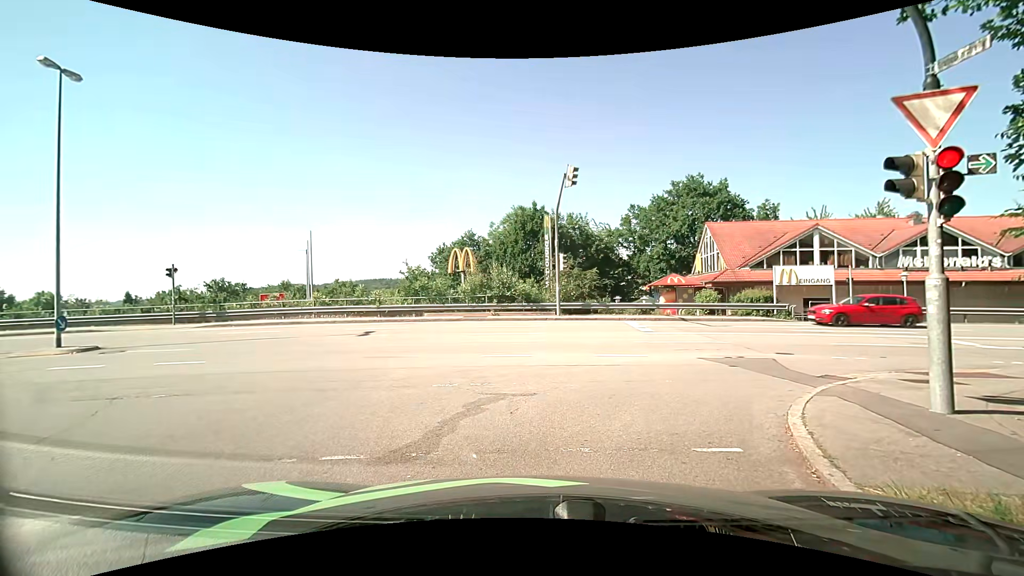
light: Day
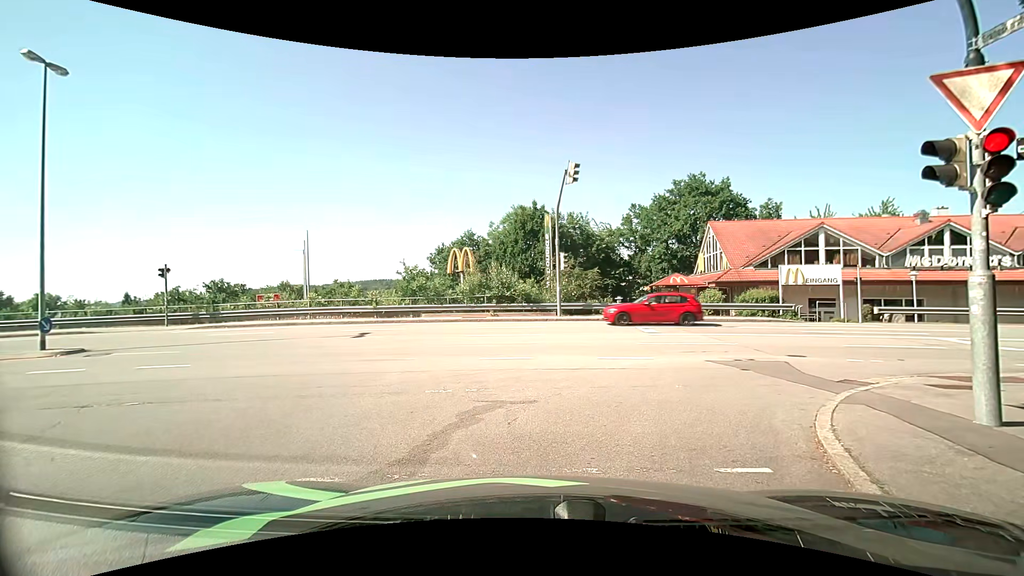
(0.0, +0.6) m; 0°
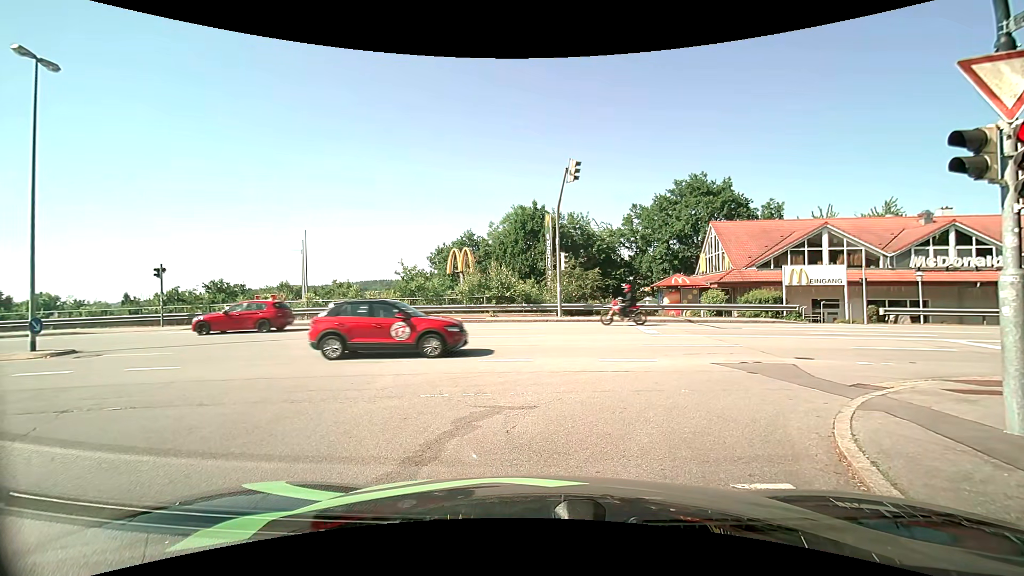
(0.0, +0.4) m; 0°
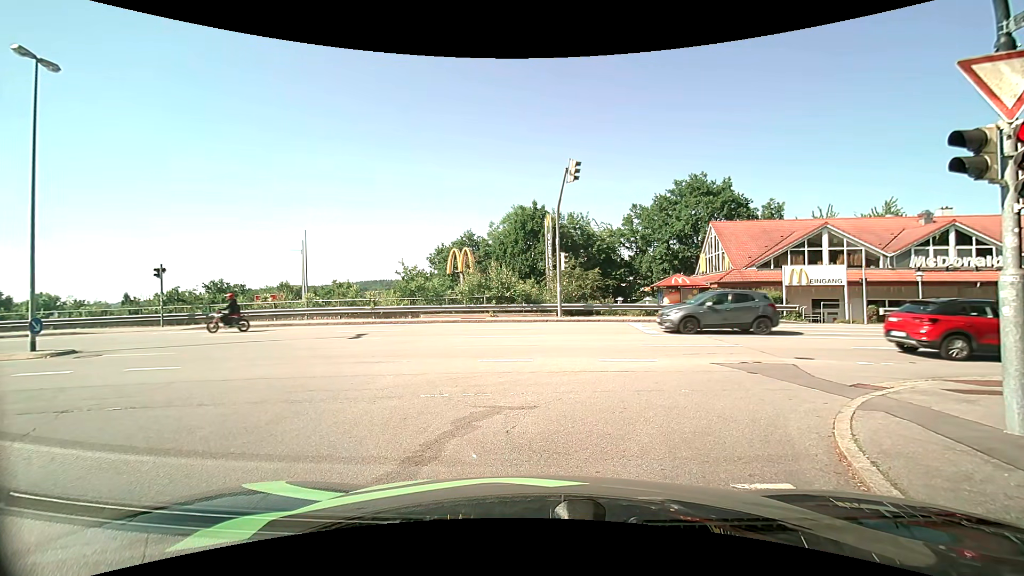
(0.0, 0.0) m; 0°
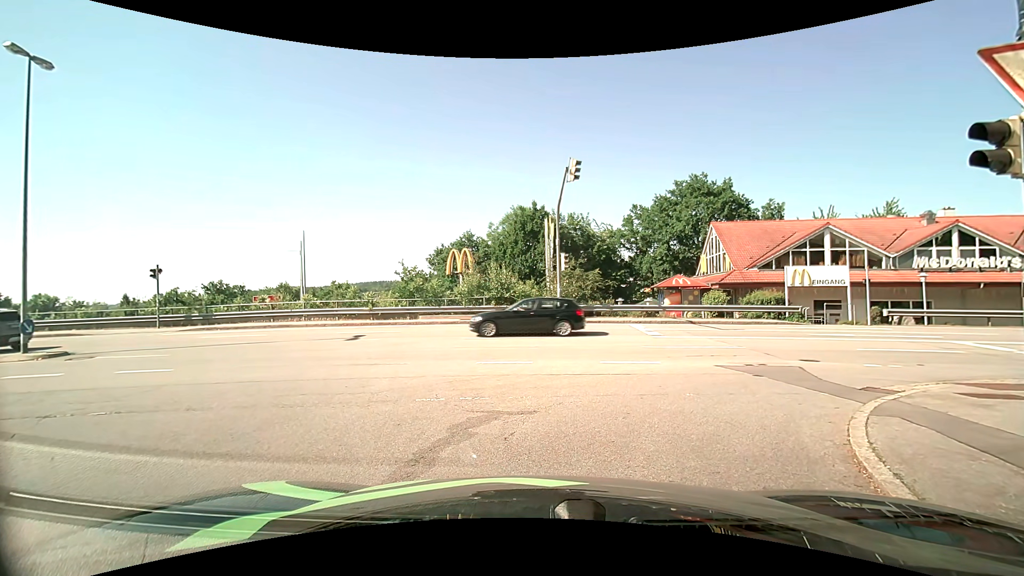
(0.0, +0.2) m; 0°
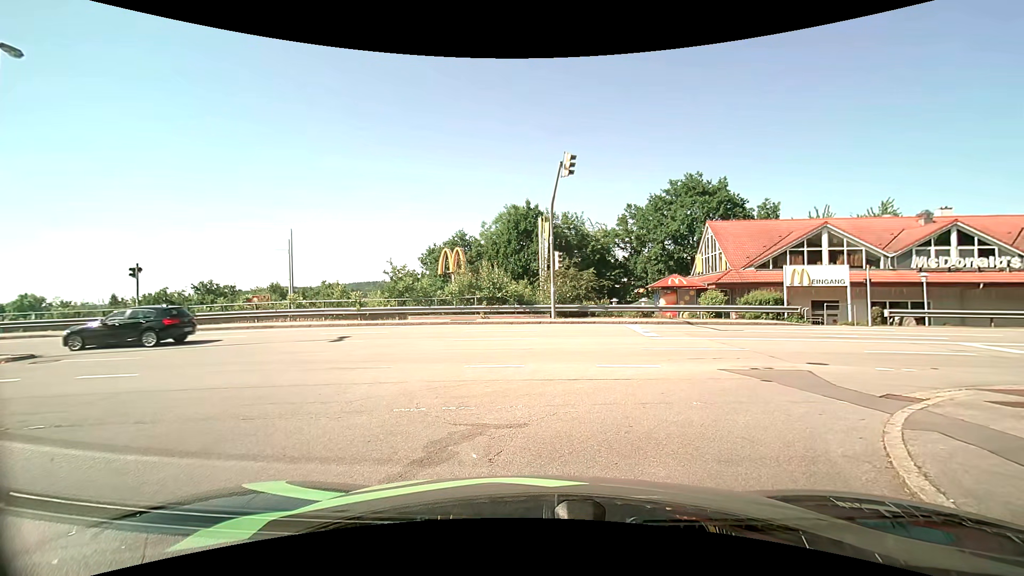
(0.0, +0.8) m; 0°
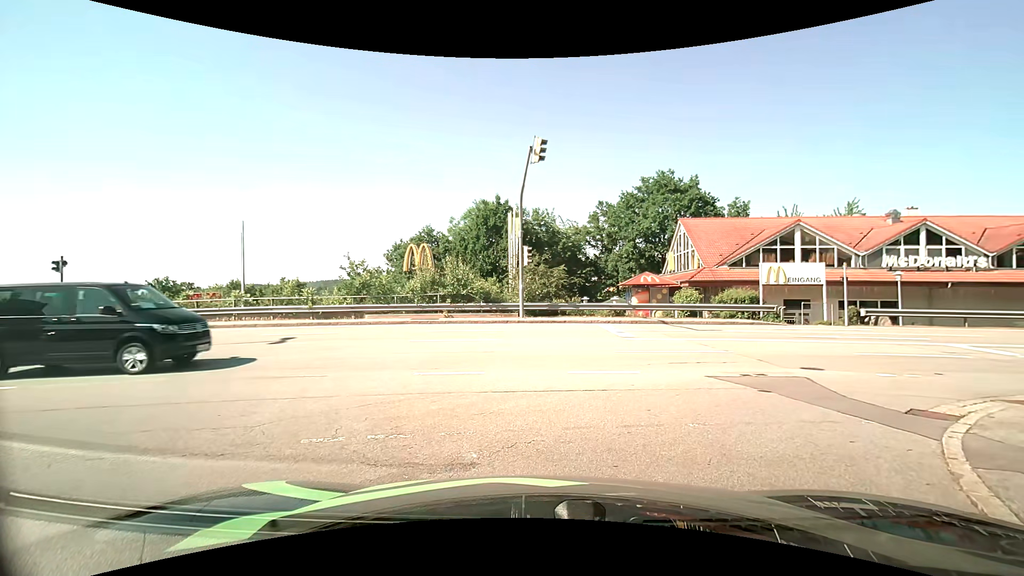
(0.0, +1.7) m; +2°
